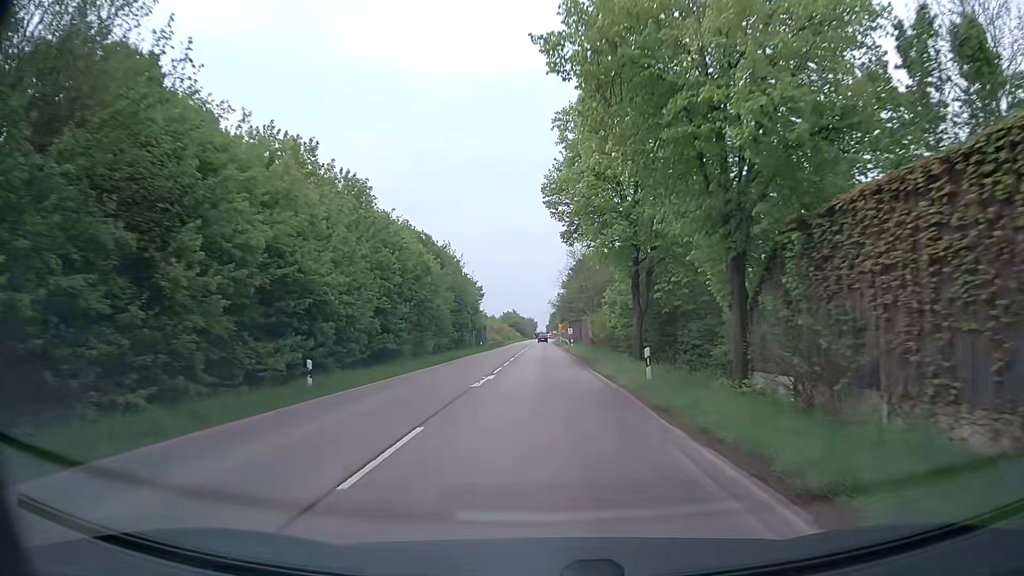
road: secondary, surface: asphalt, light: Day
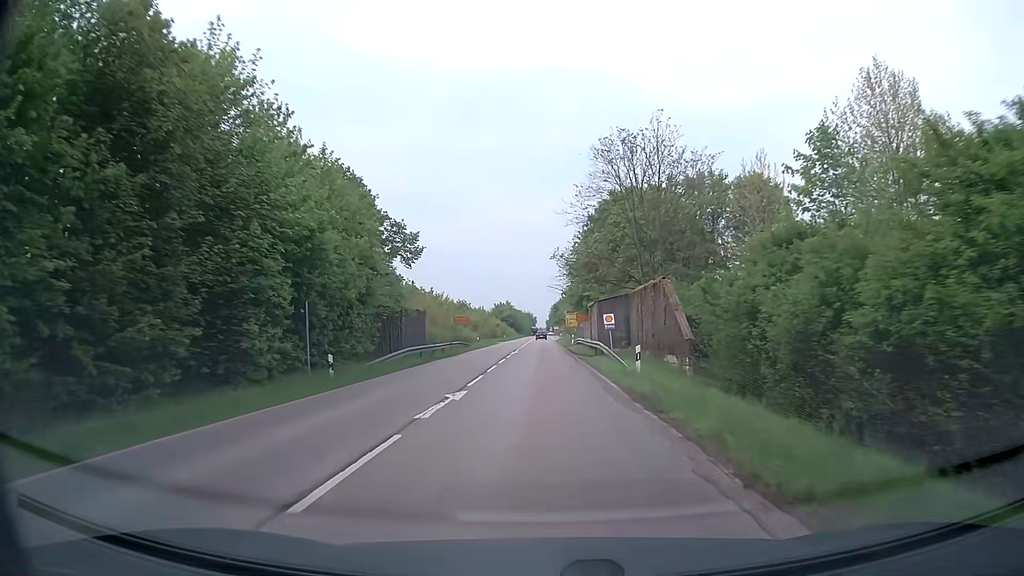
(+0.3, +48.8) m; 0°
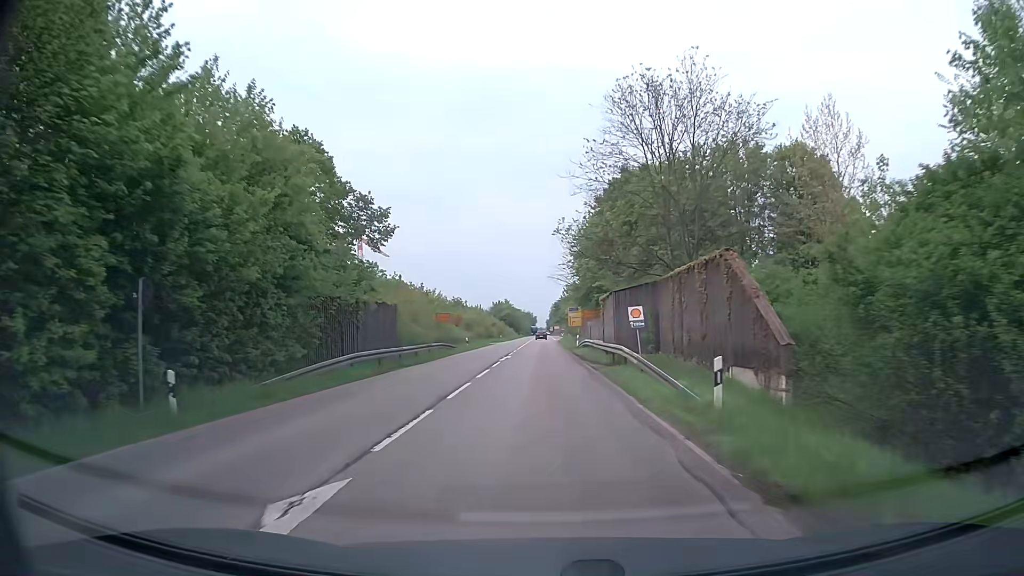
(0.0, +9.4) m; 0°
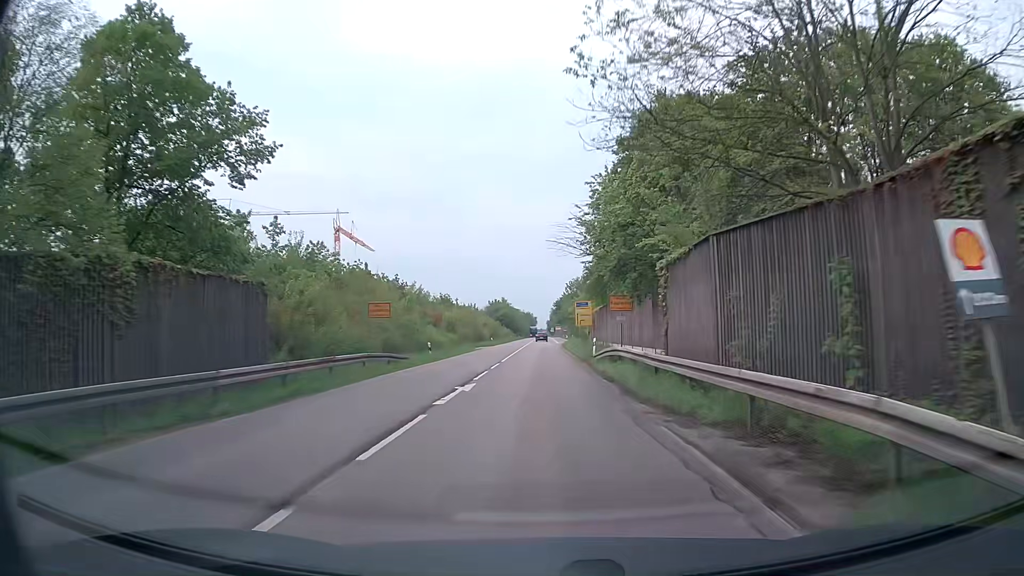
(0.0, +18.4) m; 0°
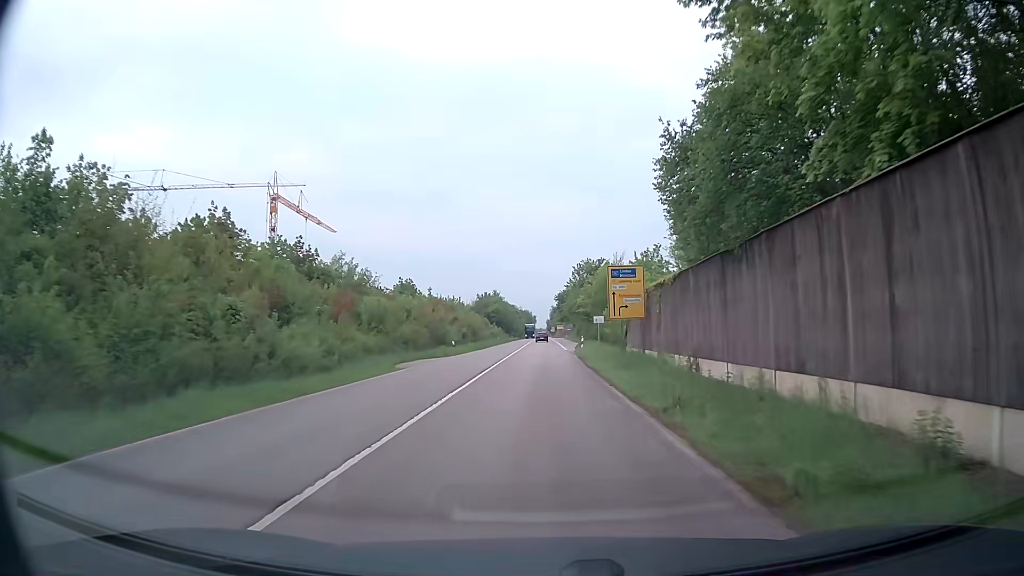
(+0.1, +35.3) m; -1°
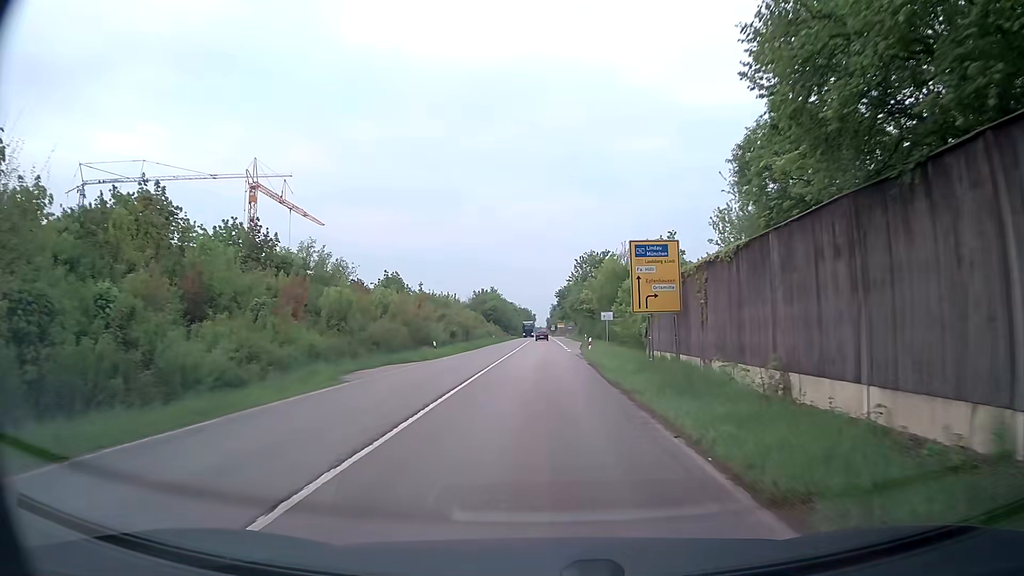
(+0.2, +8.3) m; +2°
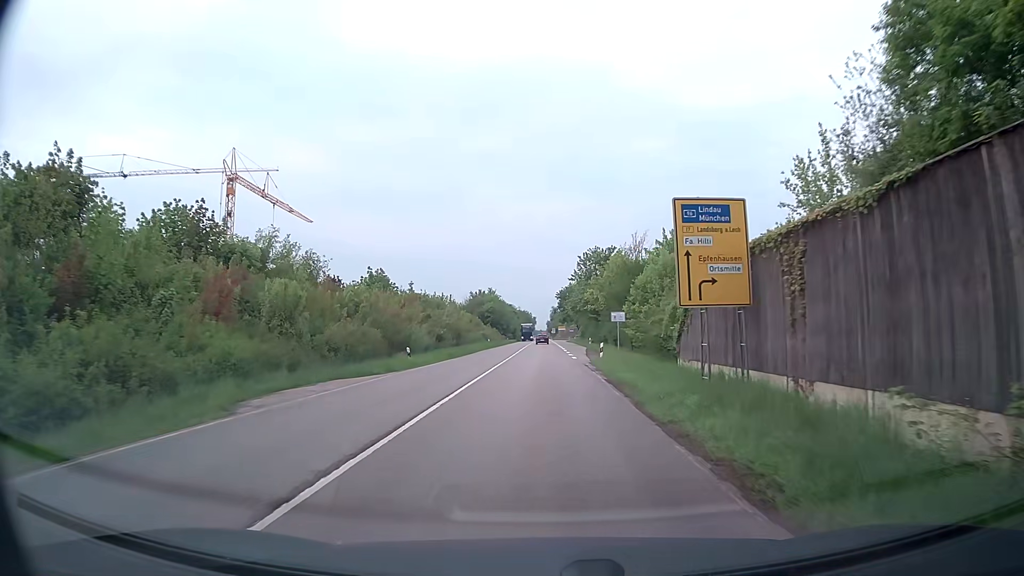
(0.0, +8.0) m; 0°
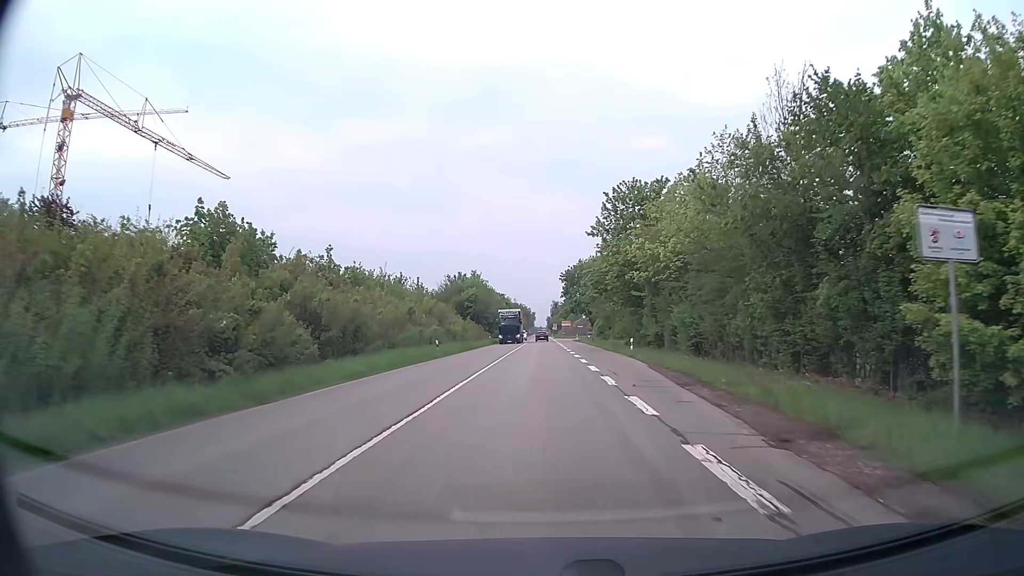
(-0.2, +39.0) m; 0°
(0, +10) (0, +20) (0, +30) (0, +40) (0, +50) (0, +60) (0, +70) (0, +80) (0, +90) (0, +100) m
